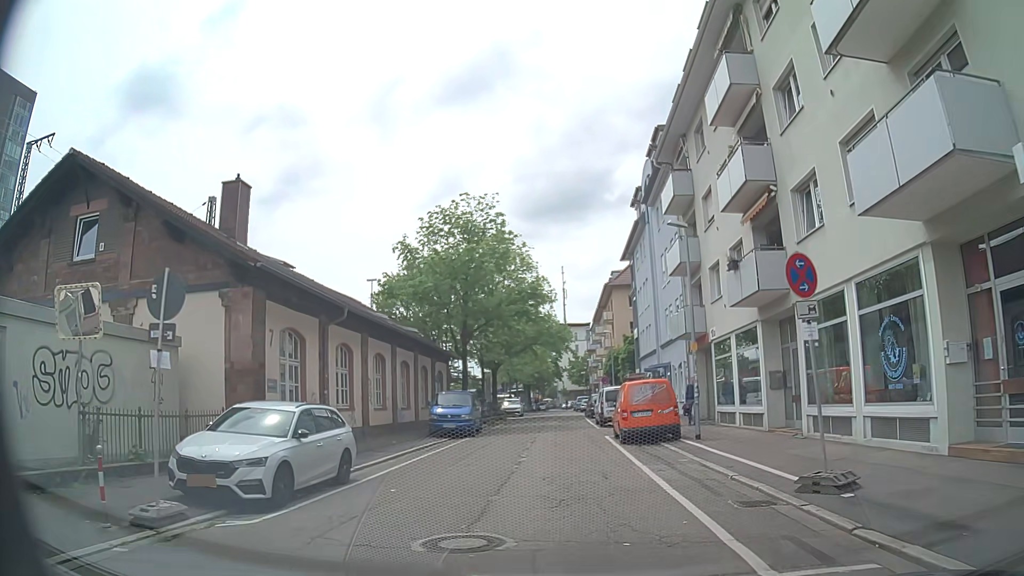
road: residential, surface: asphalt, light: Day
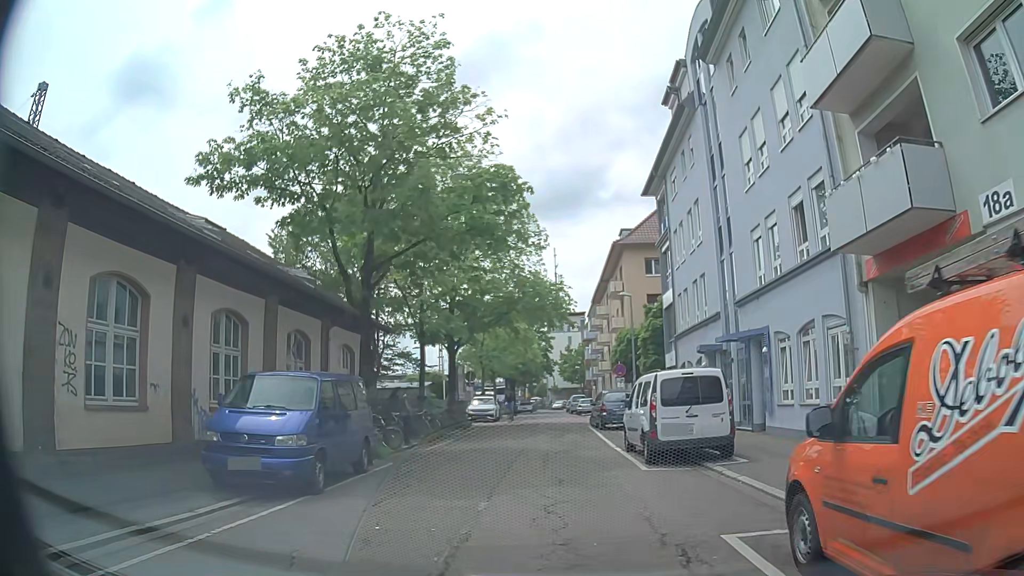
(-0.1, +17.4) m; -1°
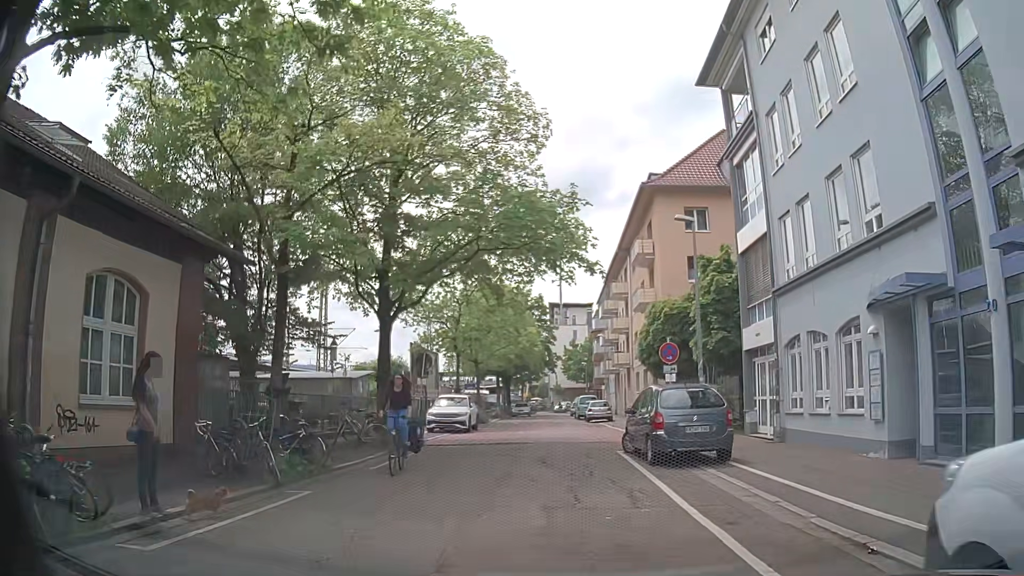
(+0.2, +13.9) m; 0°
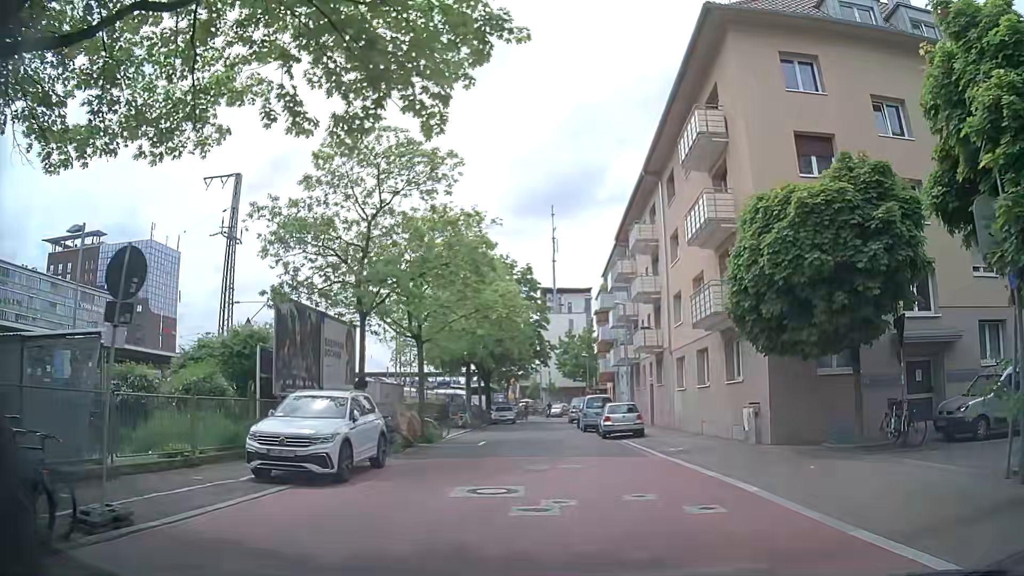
(+0.2, +17.2) m; +2°
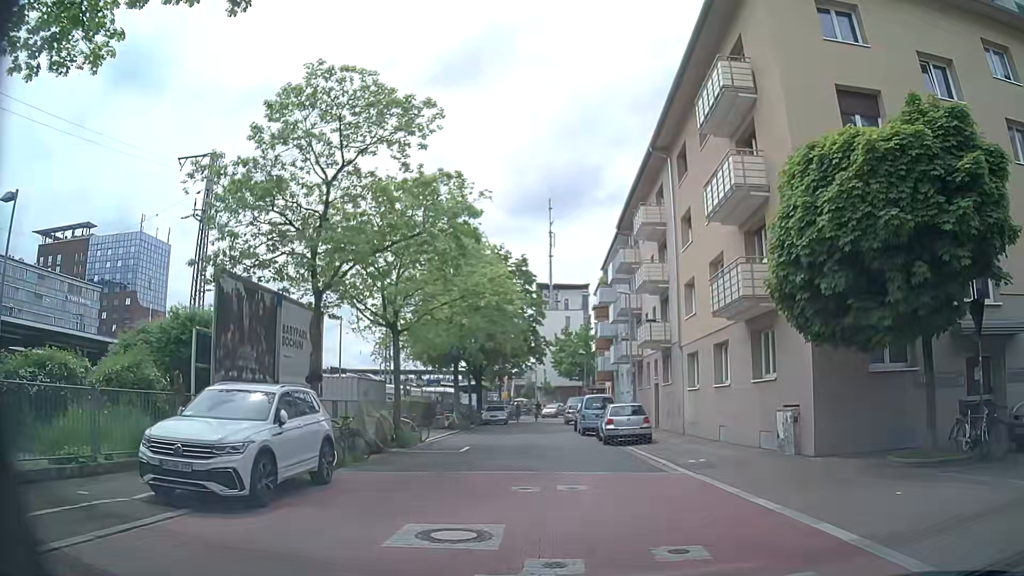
(-0.1, +3.4) m; 0°
